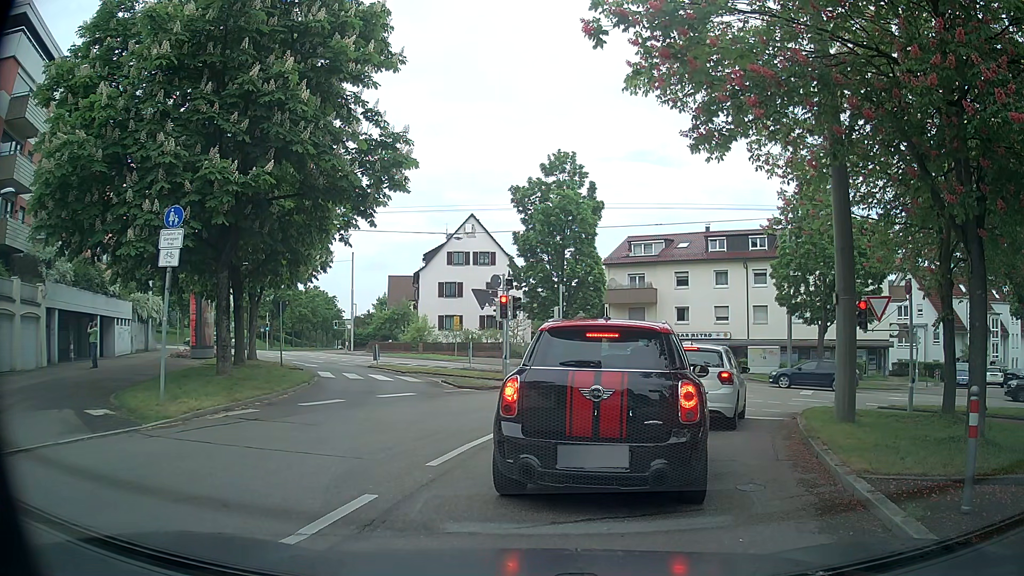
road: secondary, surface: asphalt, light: Day
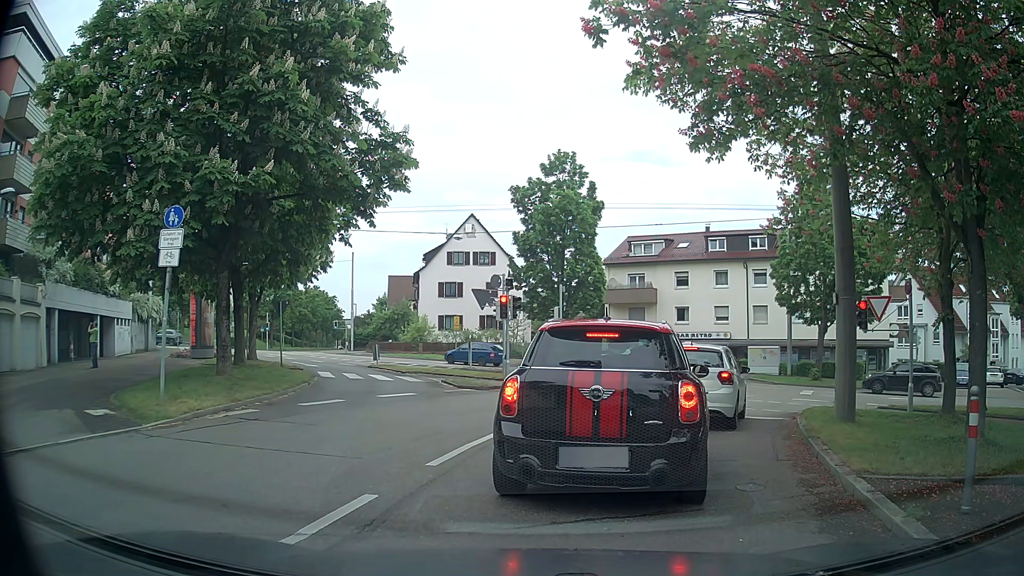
(0.0, 0.0) m; 0°
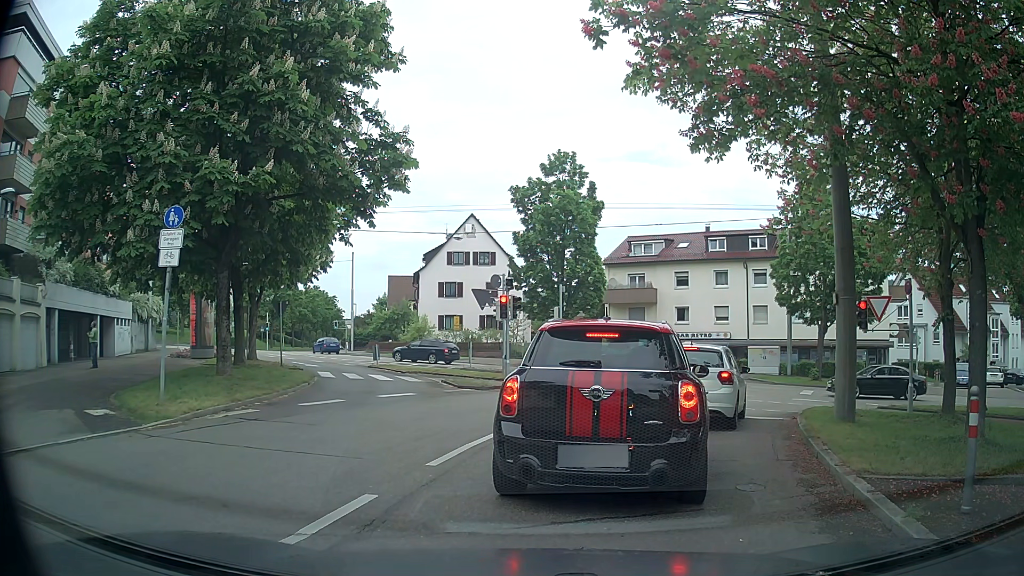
(0.0, 0.0) m; 0°
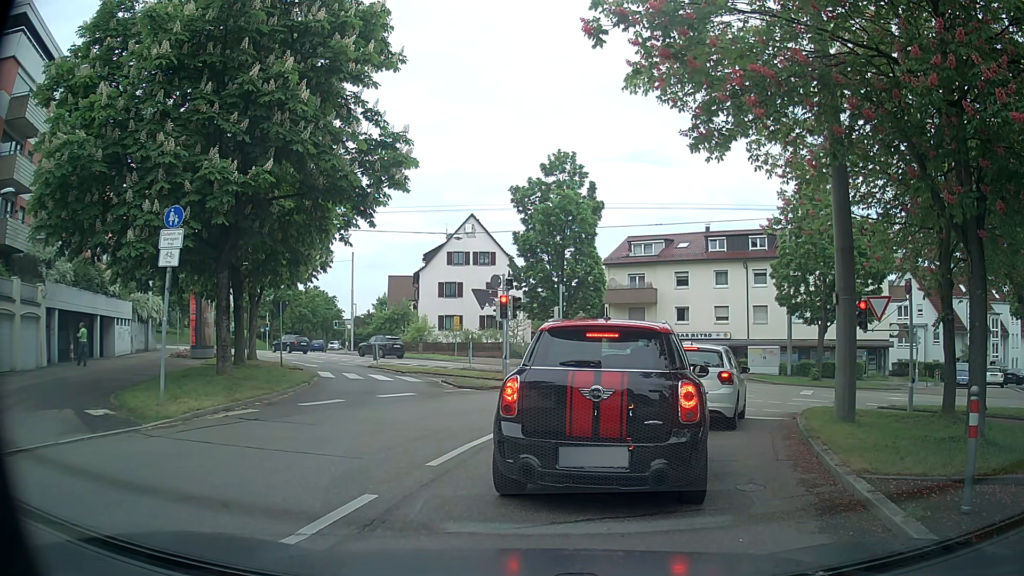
(0.0, 0.0) m; 0°
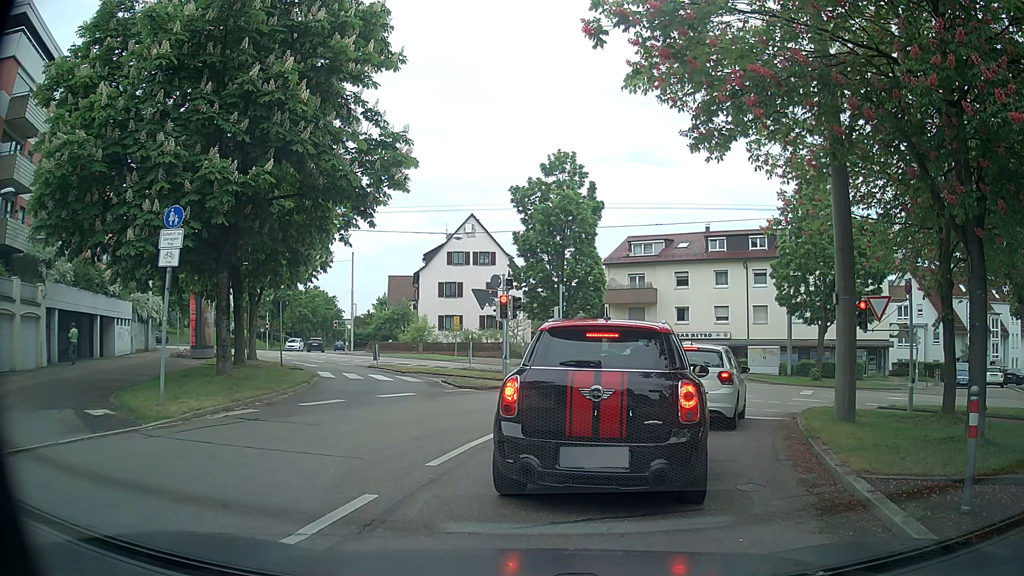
(0.0, 0.0) m; 0°
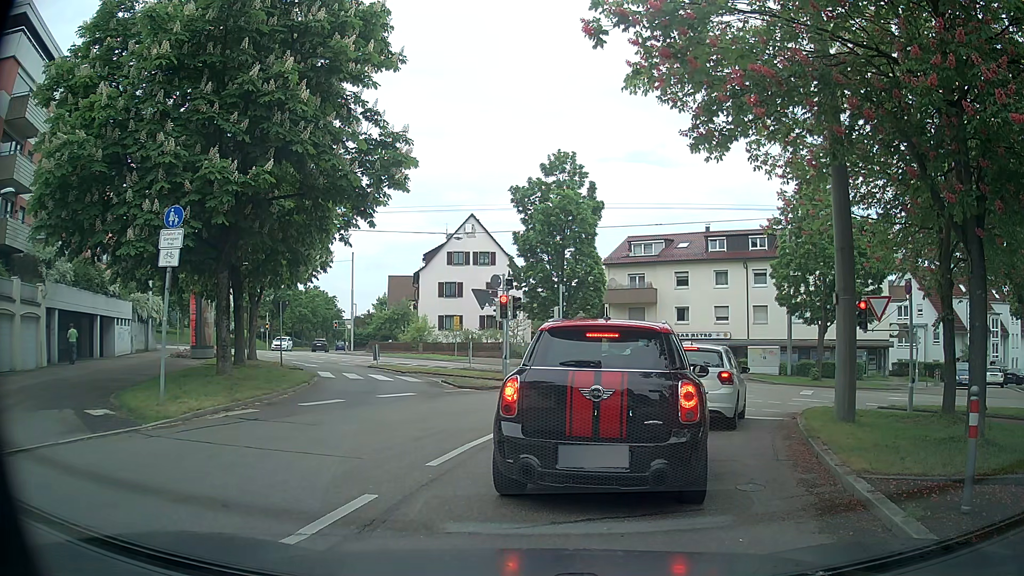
(0.0, 0.0) m; 0°
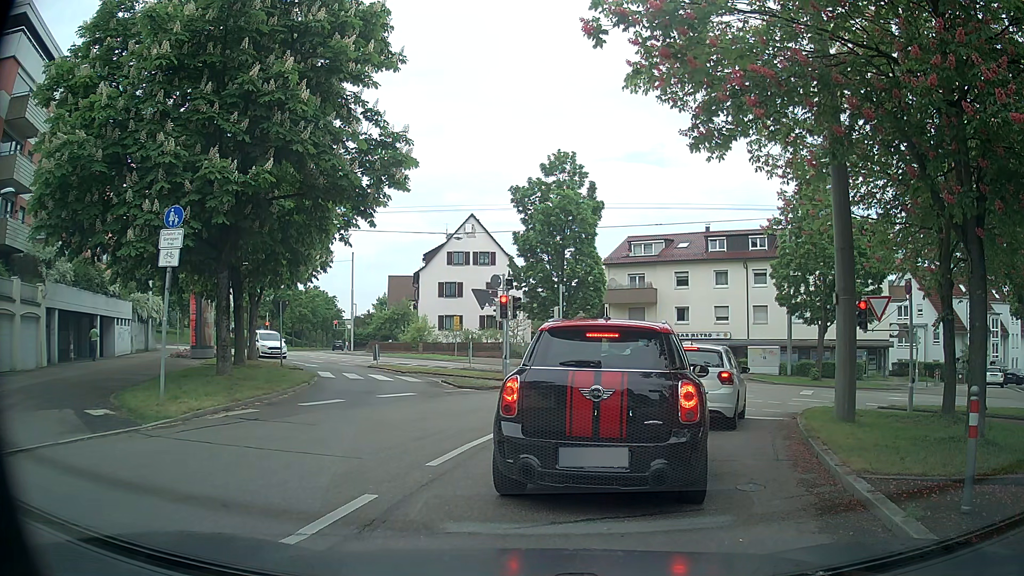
(0.0, 0.0) m; 0°
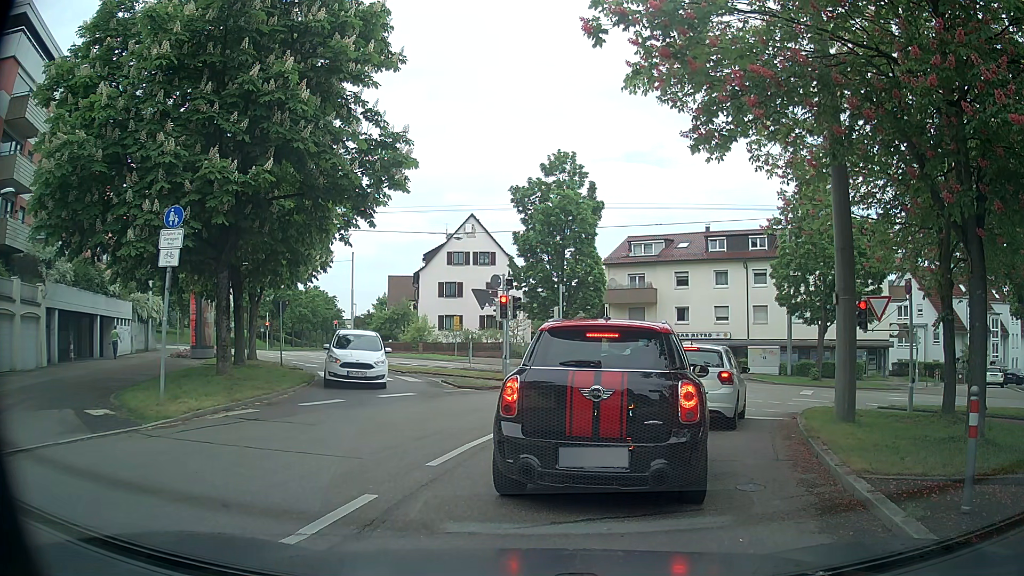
(0.0, 0.0) m; 0°
